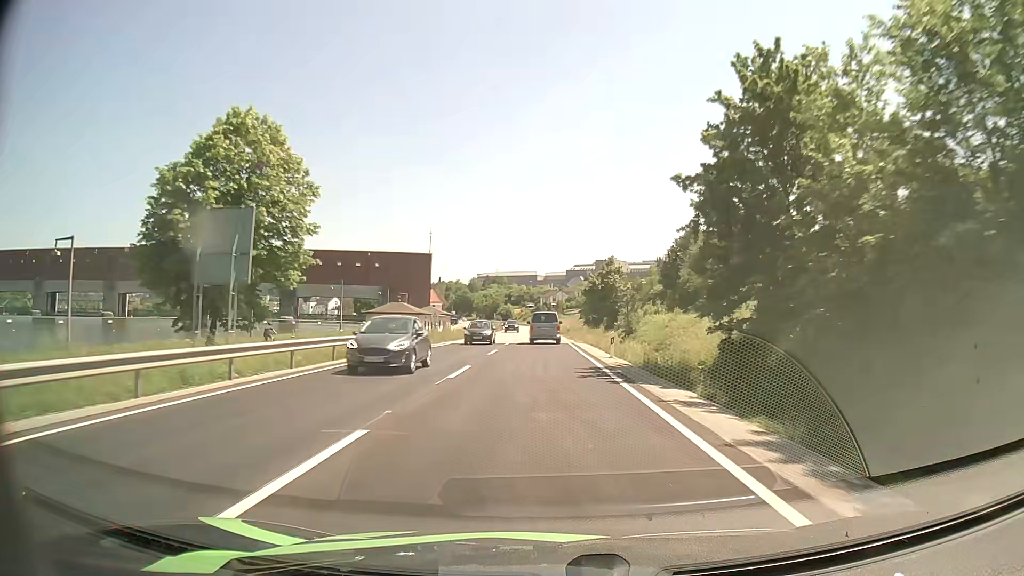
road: primary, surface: asphalt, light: Day
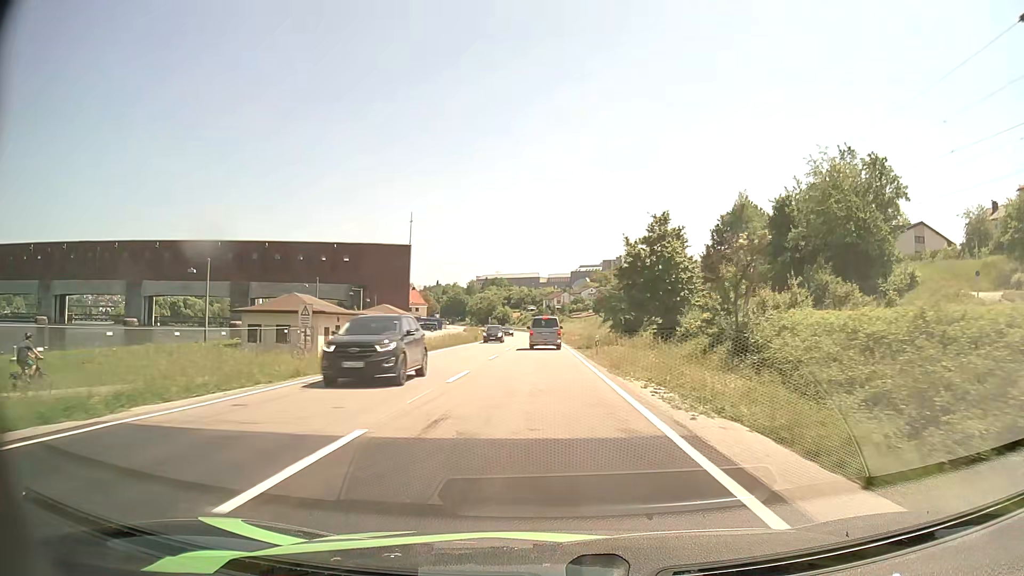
(0.0, +35.5) m; 0°
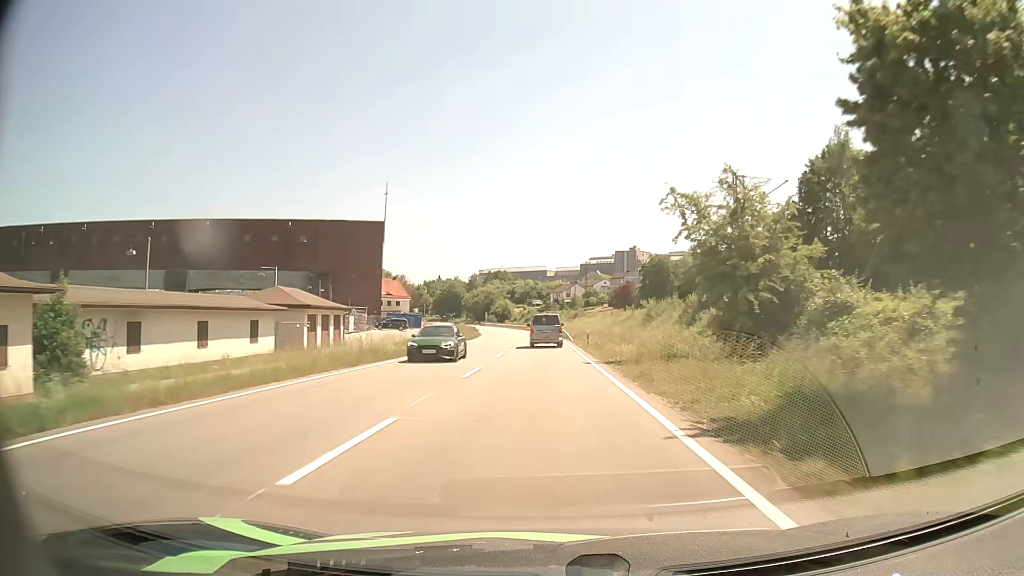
(-0.1, +35.0) m; -1°
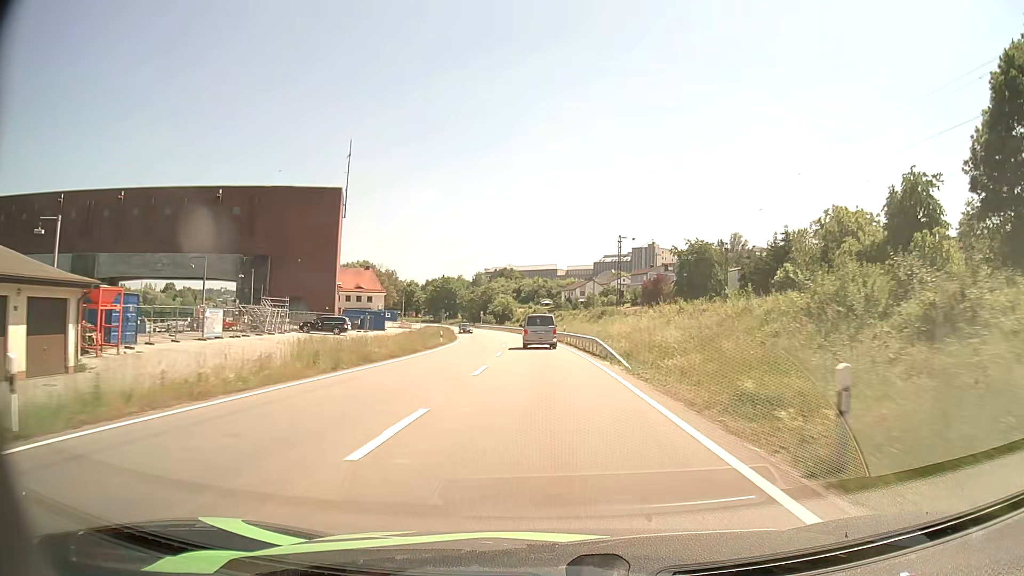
(-0.3, +34.9) m; -1°
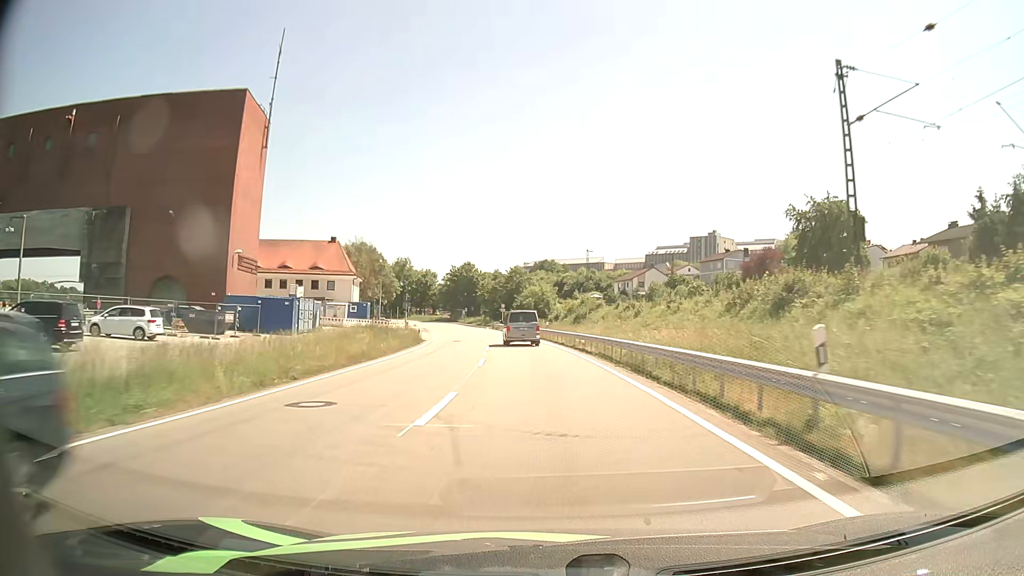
(-1.2, +45.8) m; -4°
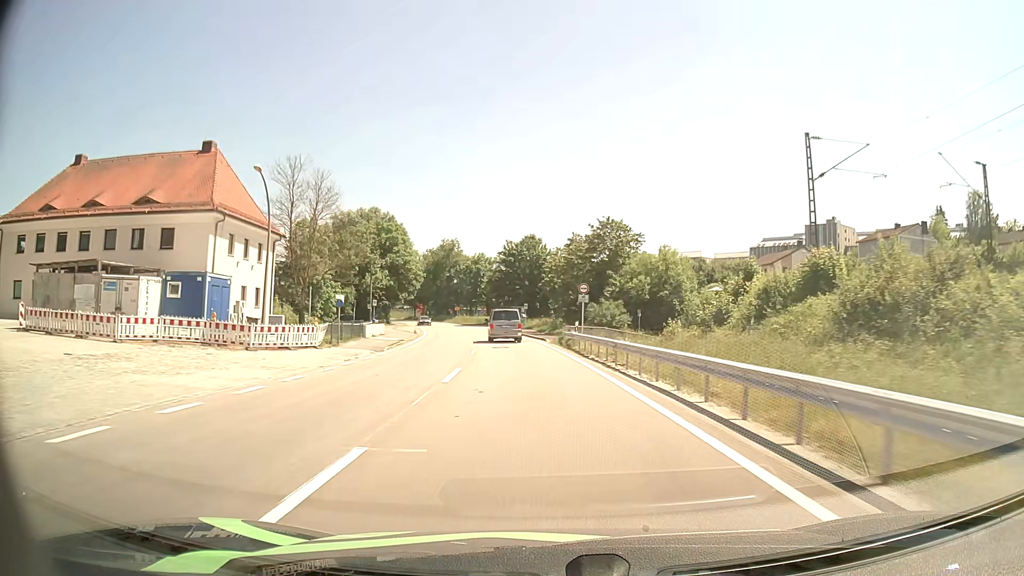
(-3.2, +53.7) m; -7°
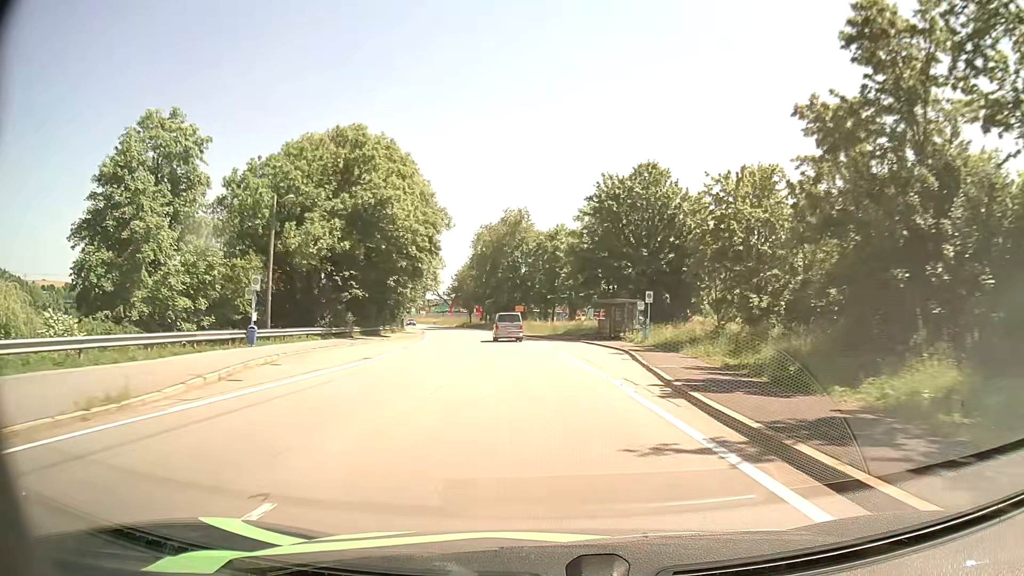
(-3.4, +50.3) m; -8°
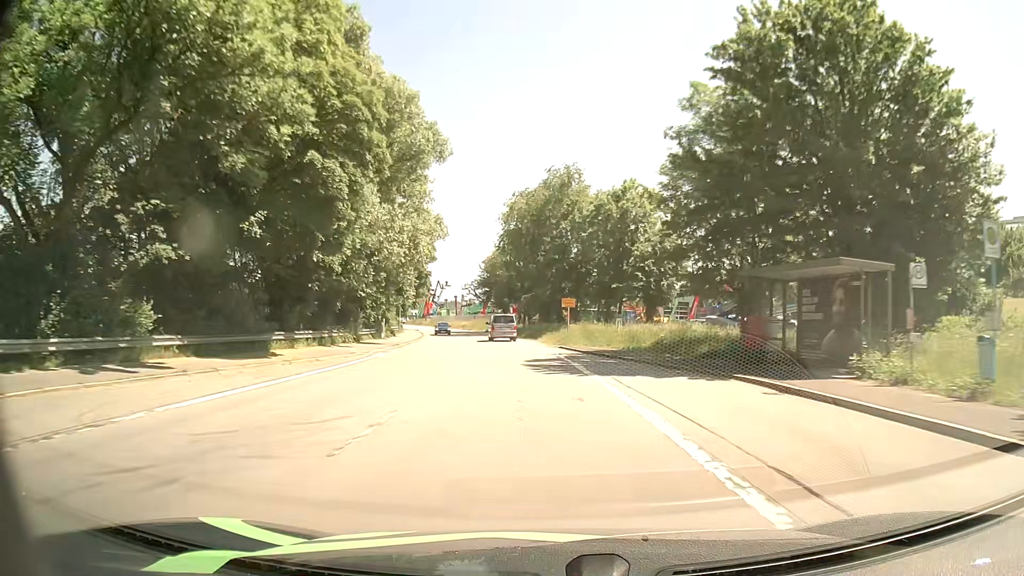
(-1.0, +30.4) m; -4°
(0, +10) (0, +20) (-1, +30) (-2, +40) (-3, +50) (-5, +60) (-6, +70) (-8, +79) (-10, +89) (-13, +99) m
